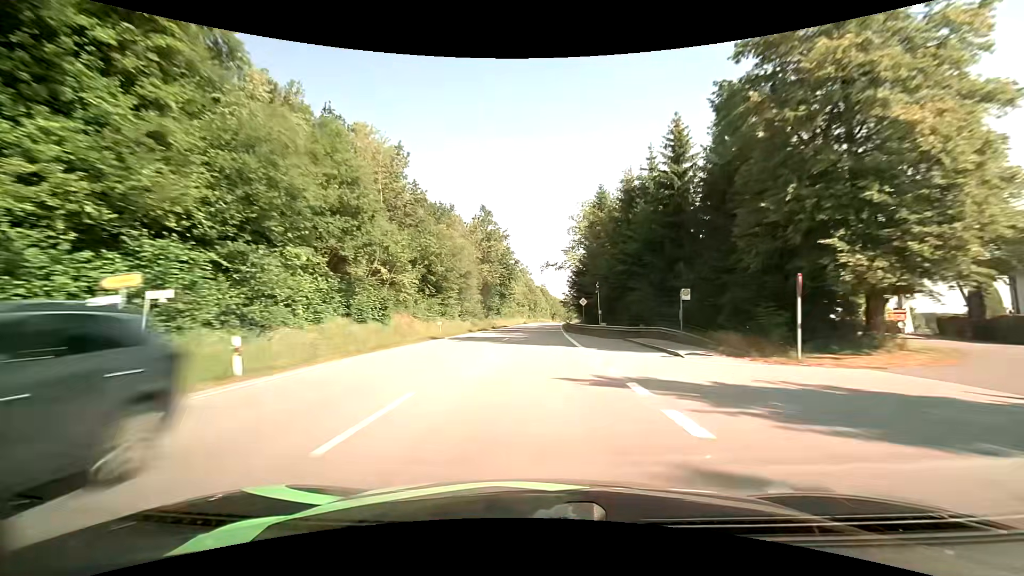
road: primary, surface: asphalt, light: Day
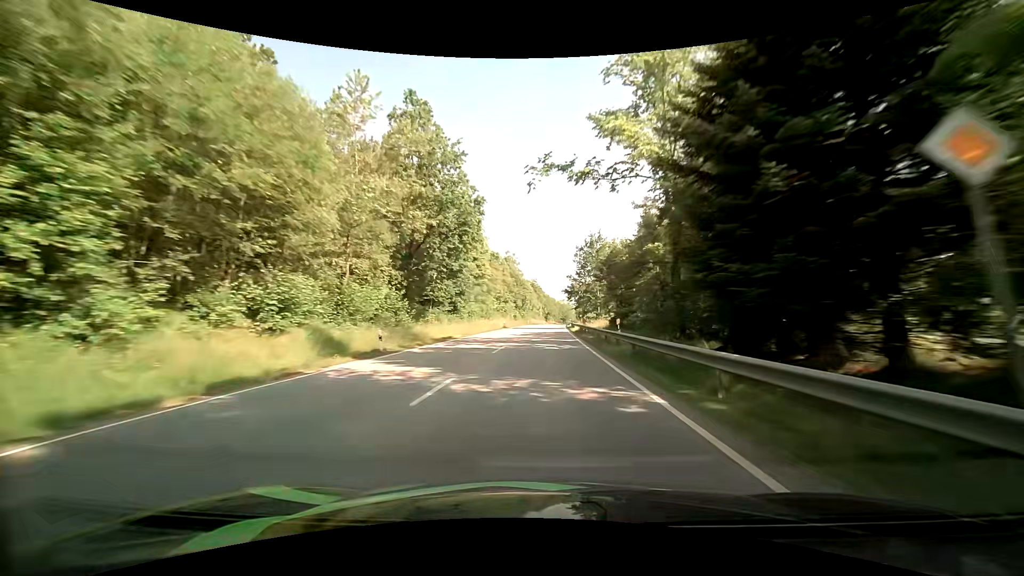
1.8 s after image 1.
(+0.6, +45.6) m; +1°
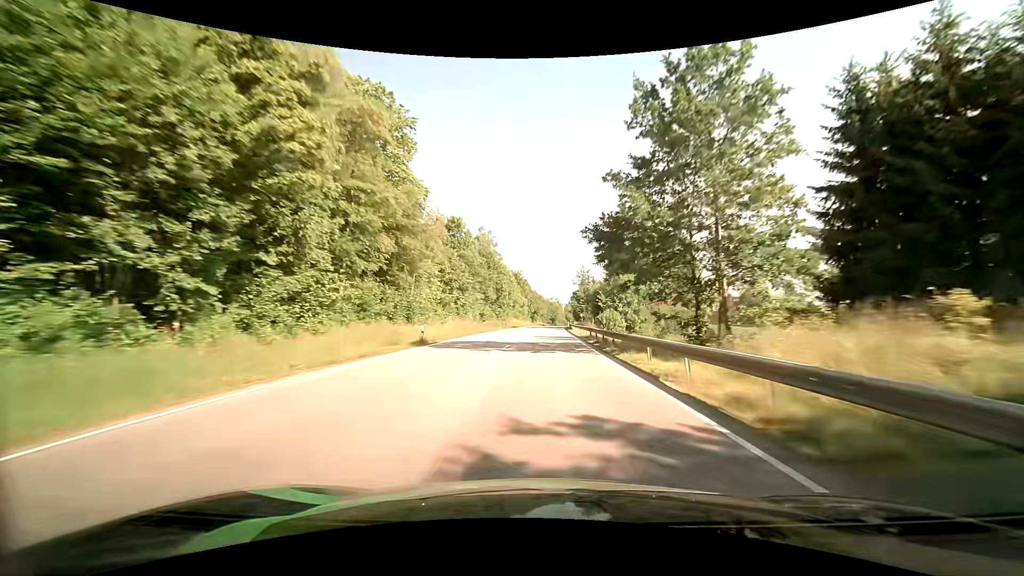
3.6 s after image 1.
(+0.7, +45.7) m; +2°
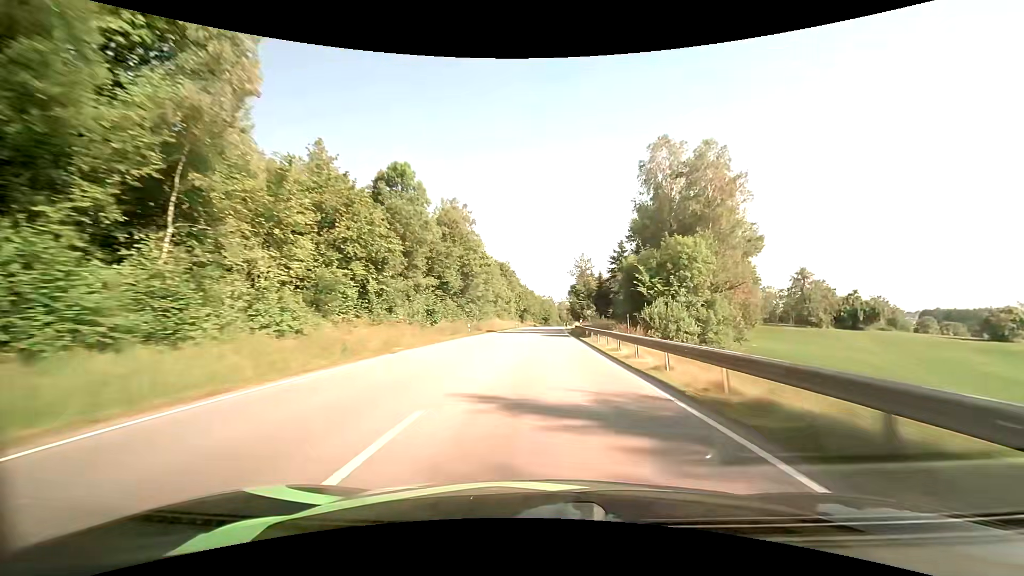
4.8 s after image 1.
(+0.2, +30.6) m; +1°
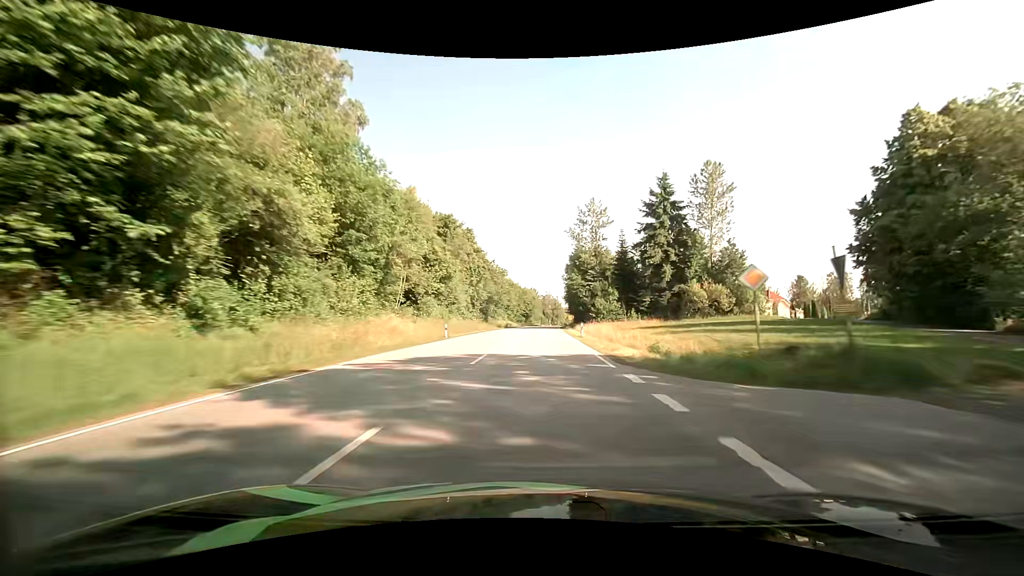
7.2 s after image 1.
(+0.8, +60.9) m; +2°
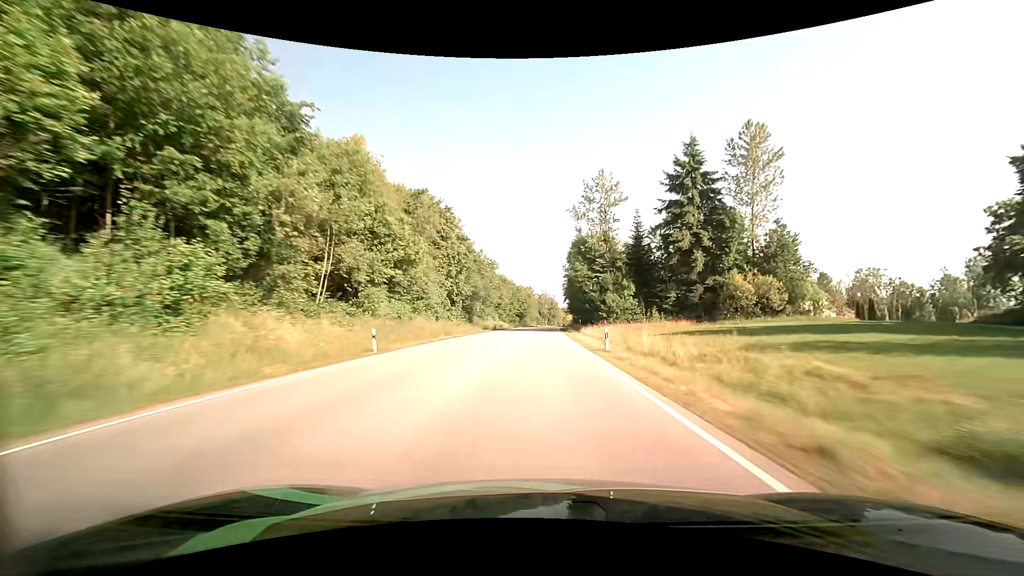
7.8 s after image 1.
(+0.1, +15.1) m; +1°
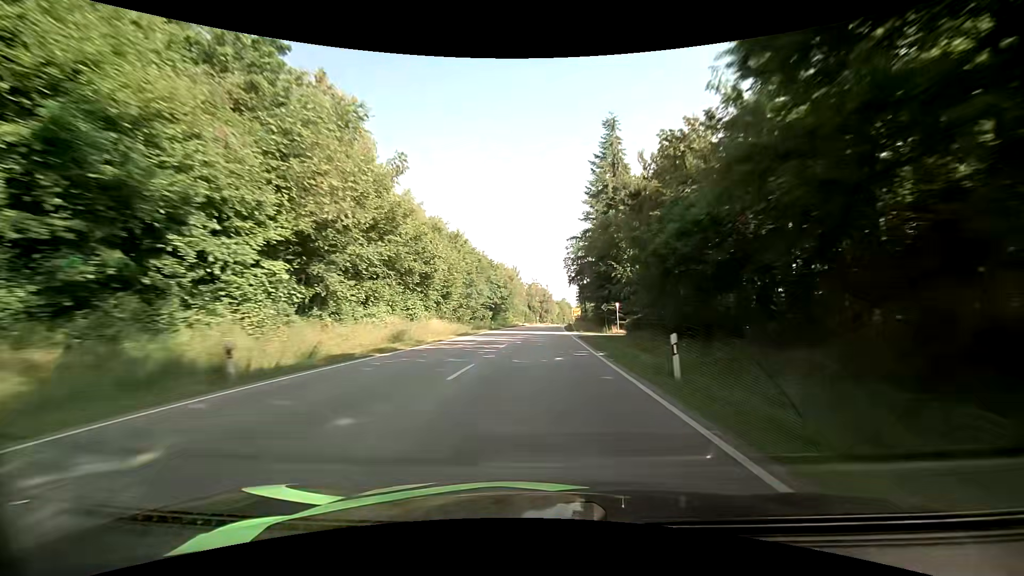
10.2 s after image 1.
(+0.4, +60.8) m; +1°
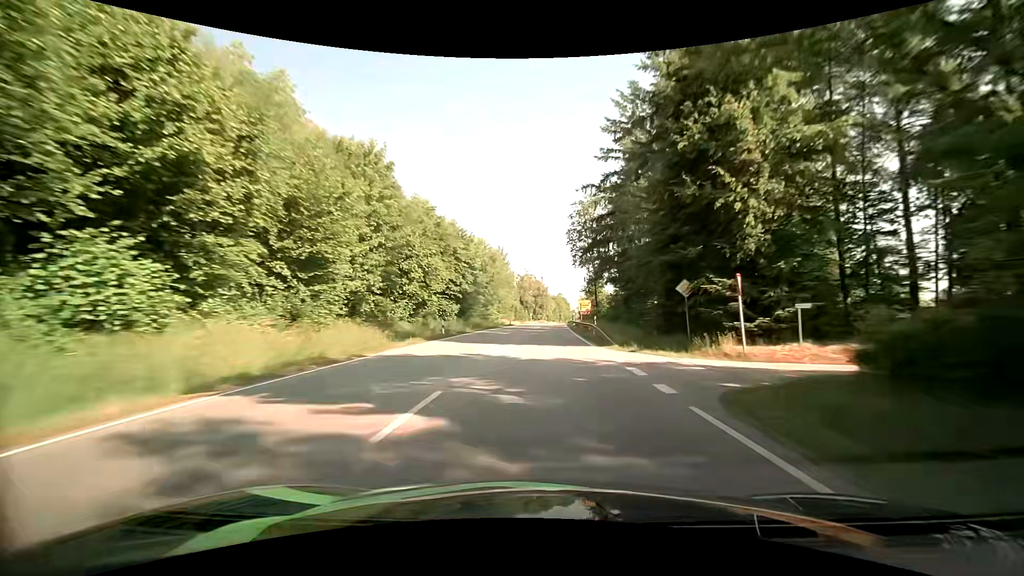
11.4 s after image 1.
(+0.2, +29.4) m; +1°
(0, +10) (0, +20) (0, +30) (0, +40) (+1, +50) (+1, +60) (+1, +70) (+2, +80) (+3, +90) (+3, +100) m
